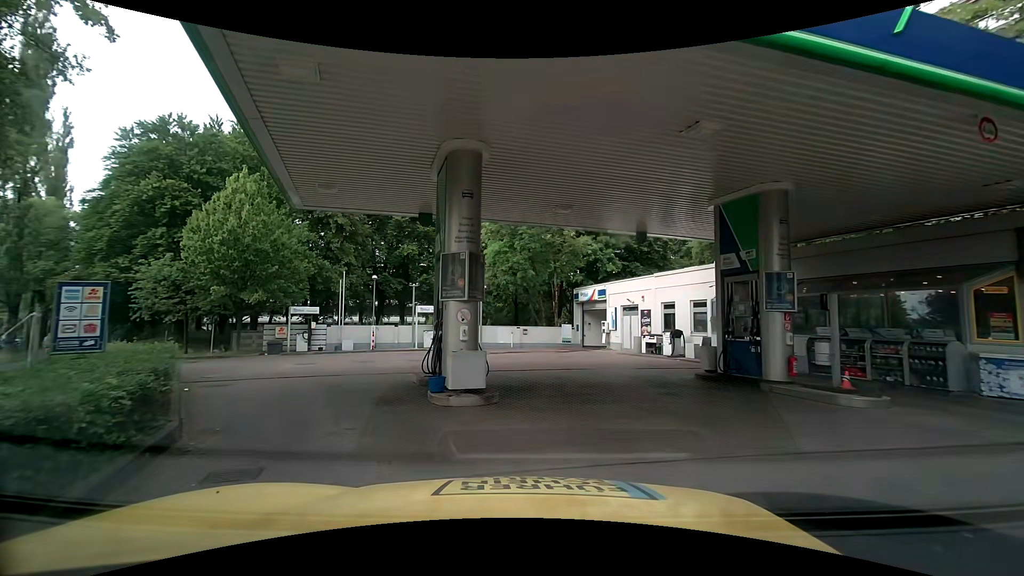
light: Day
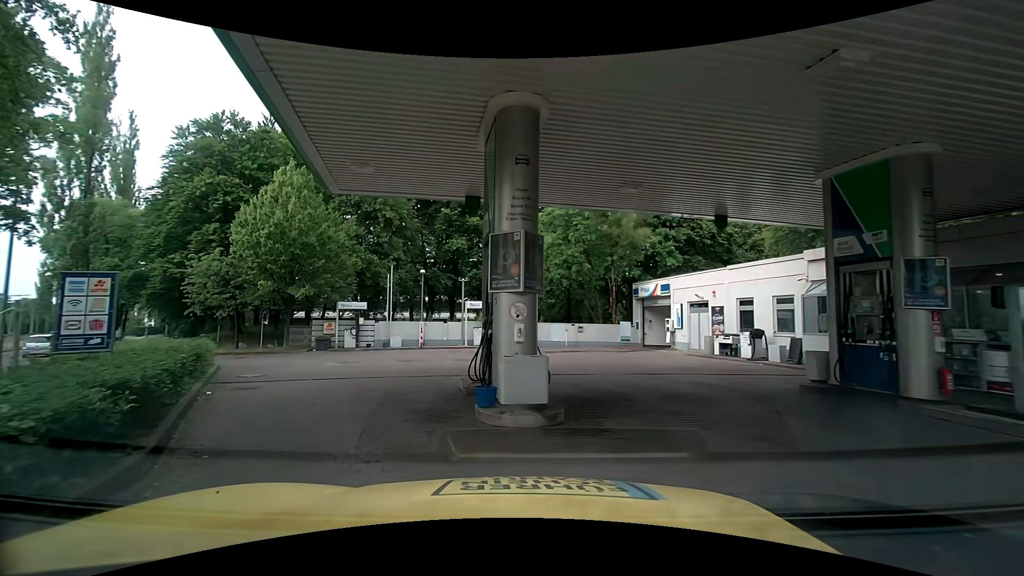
(-0.1, +1.9) m; -8°
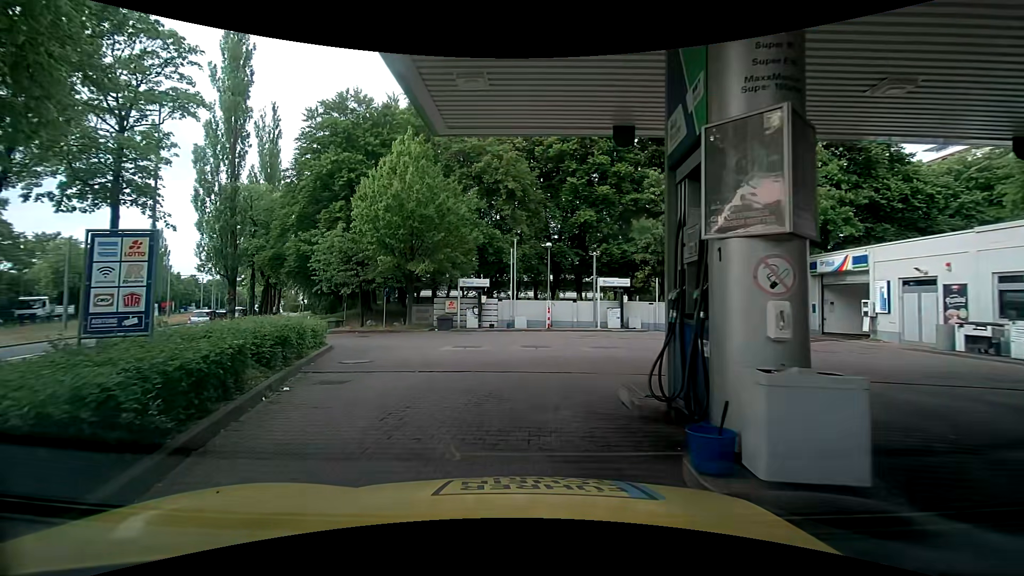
(-0.4, +3.4) m; -16°
